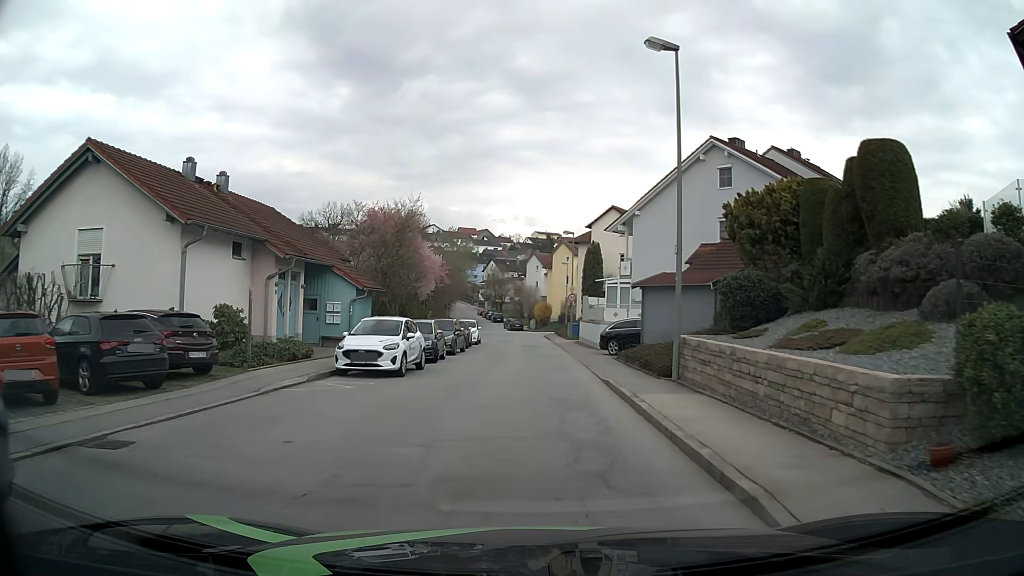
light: Day
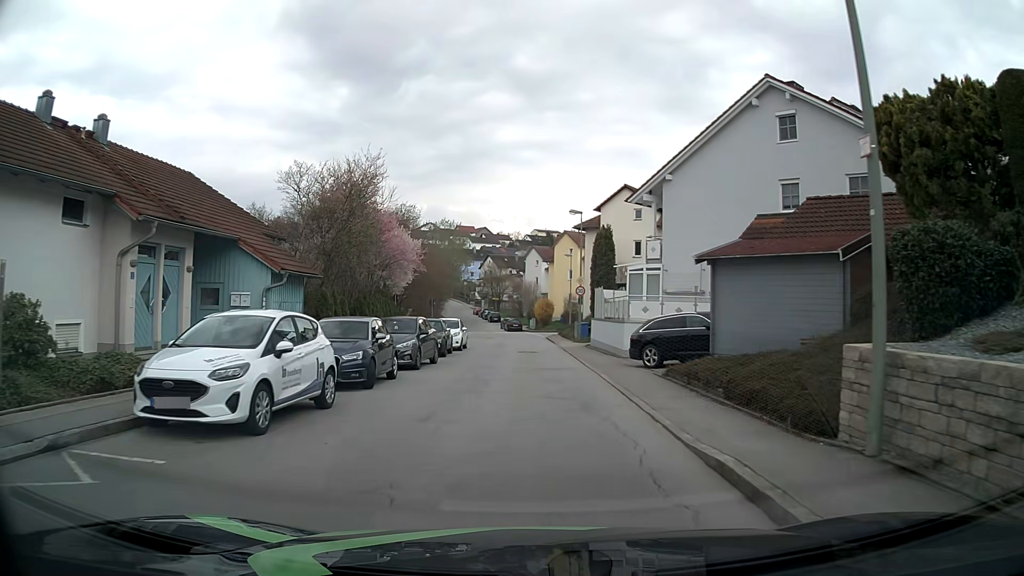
(0.0, +9.0) m; 0°
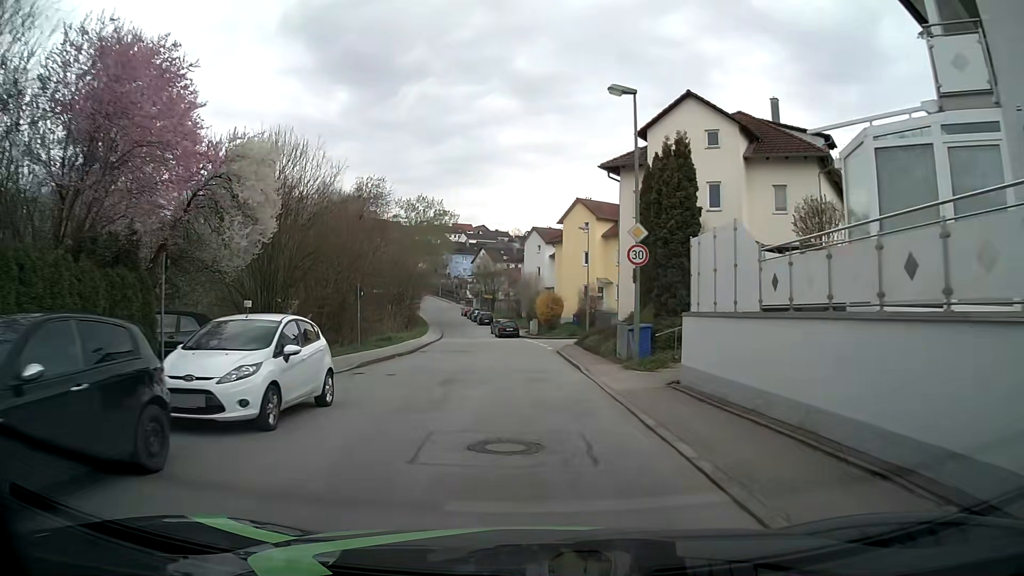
(0.0, +22.2) m; -1°
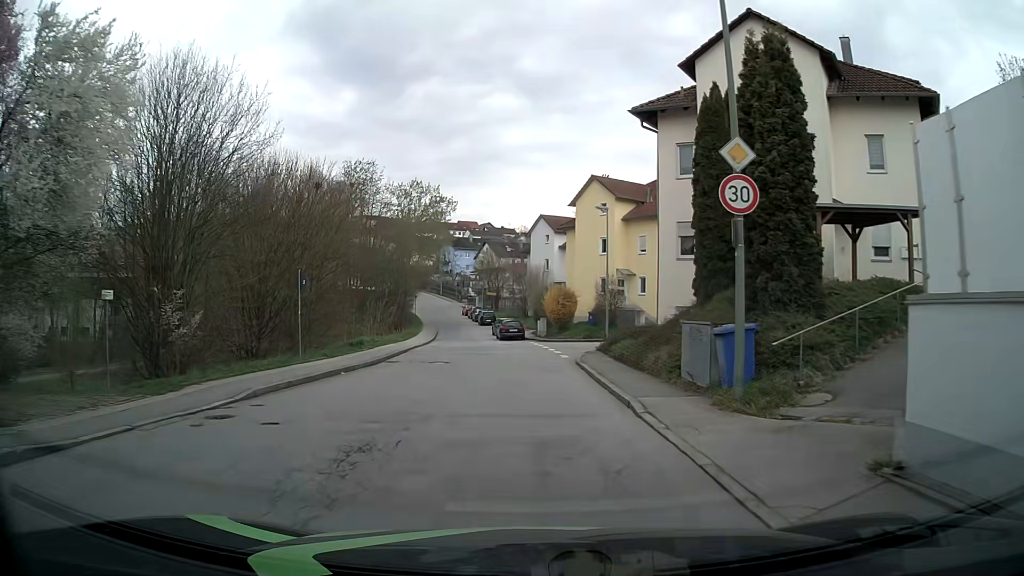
(+0.1, +8.7) m; -1°
